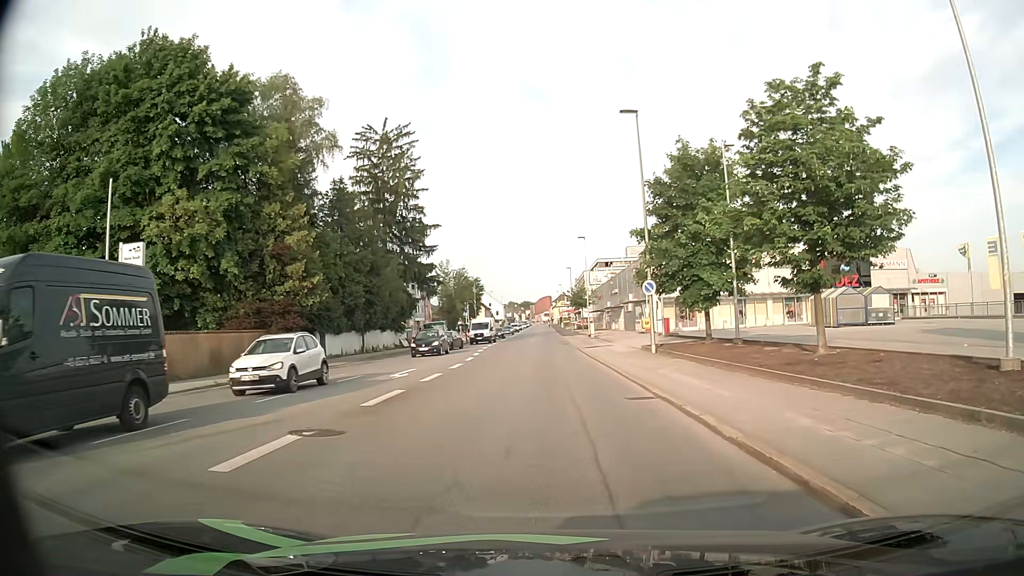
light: Day
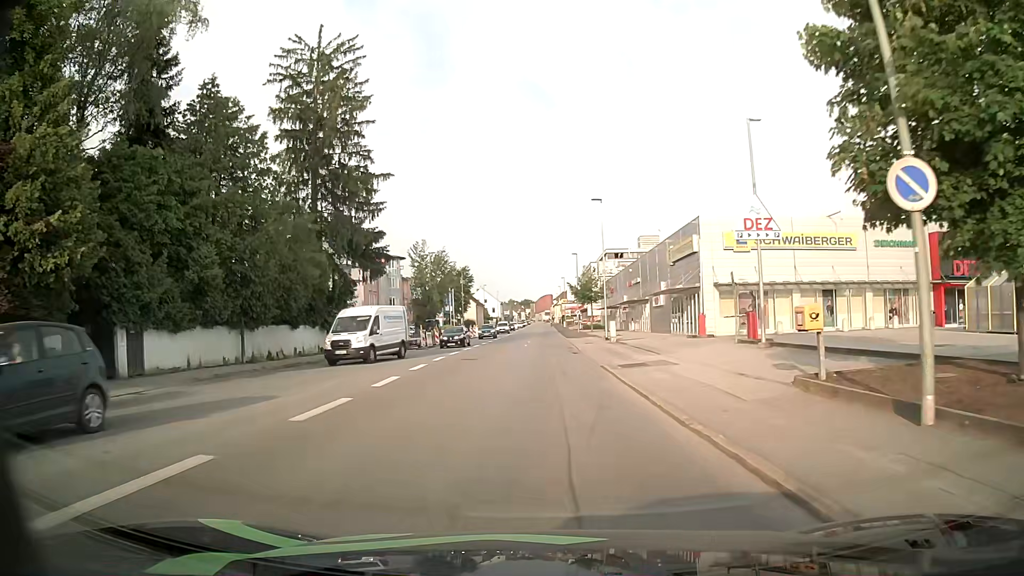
(-0.2, +21.0) m; 0°
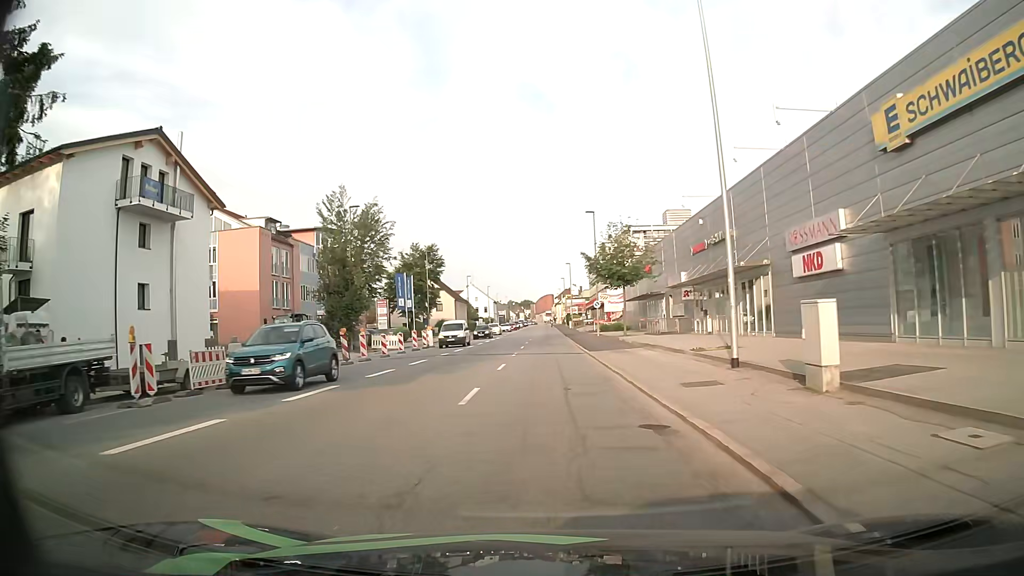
(-0.2, +33.7) m; 0°
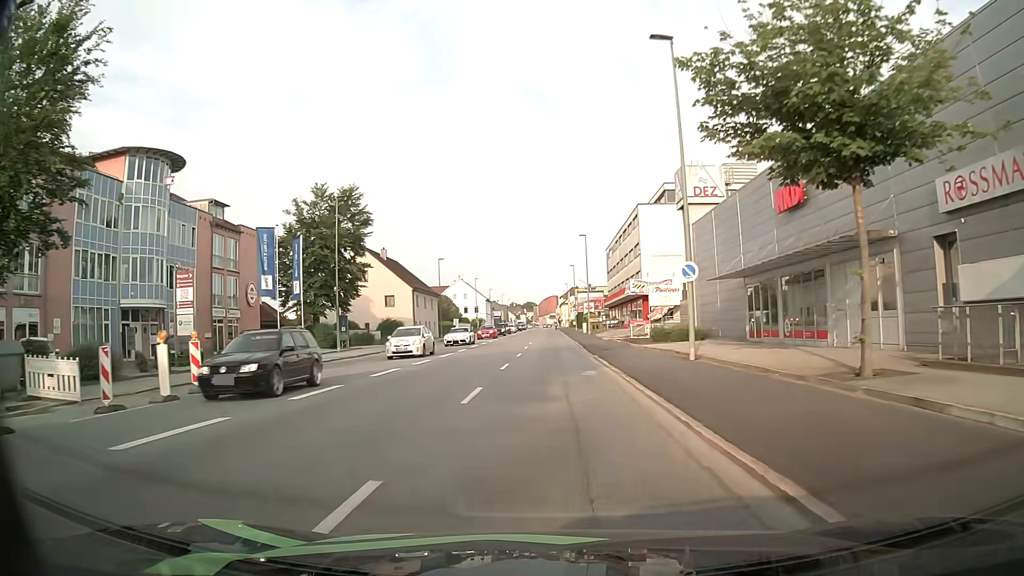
(0.0, +35.9) m; 0°
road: tertiary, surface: asphalt
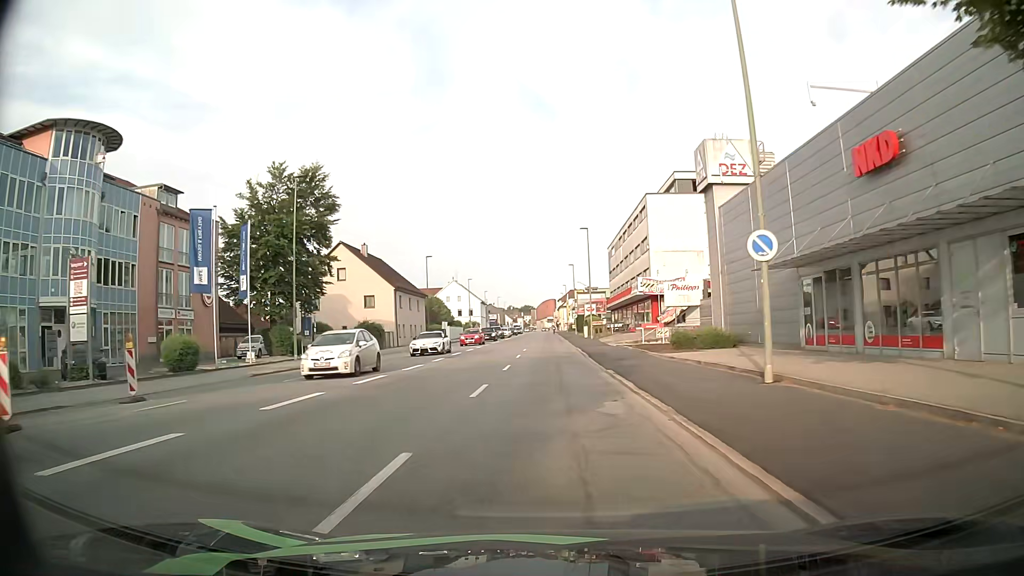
(0.0, +7.5) m; 0°
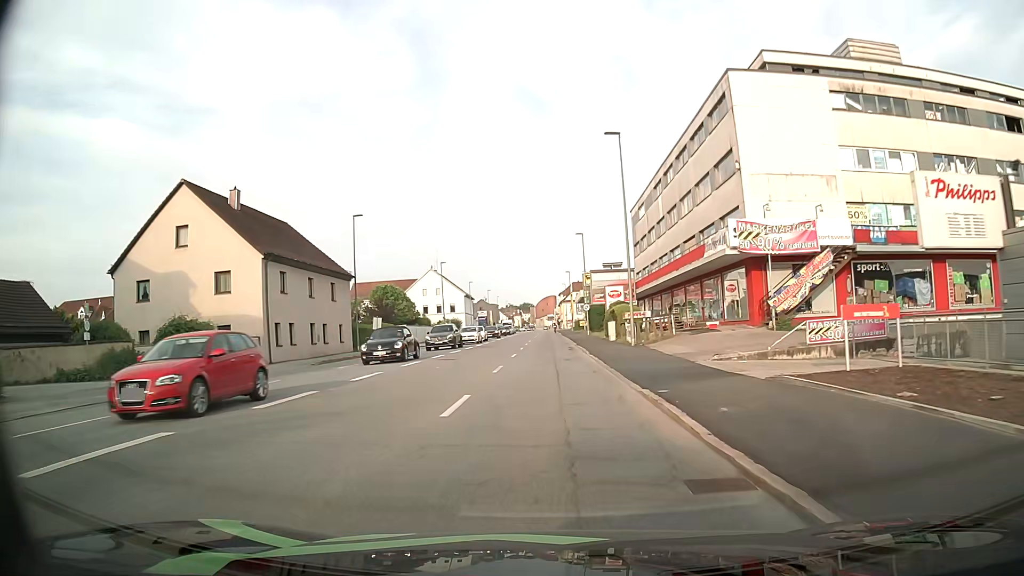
(+0.3, +30.4) m; +1°
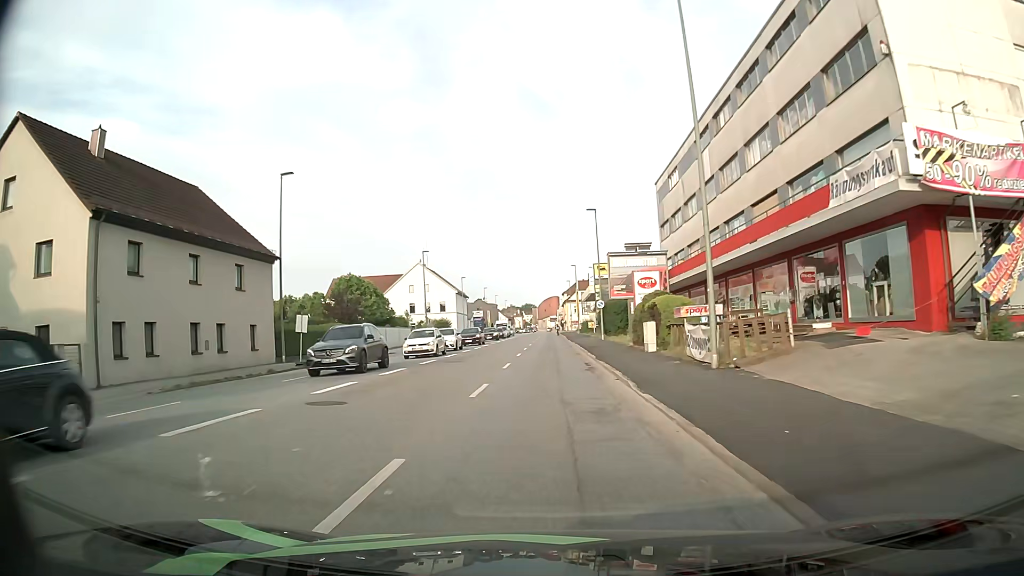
(-0.1, +15.2) m; 0°
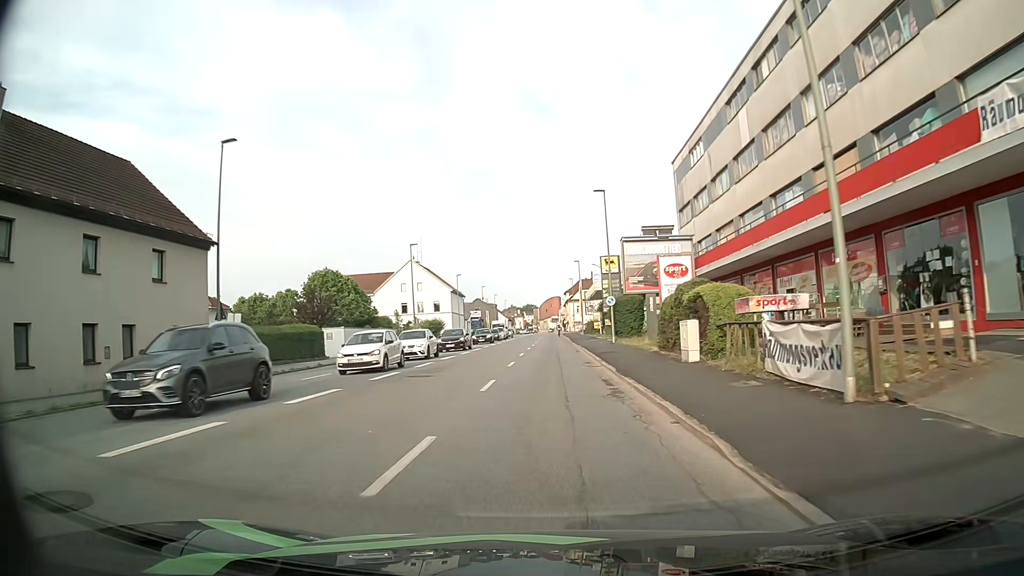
(0.0, +7.6) m; 0°
(0, +10) (0, +20) (0, +30) (0, +40) (0, +50) (0, +60) (0, +70) (0, +80) (0, +90) (0, +100) m
